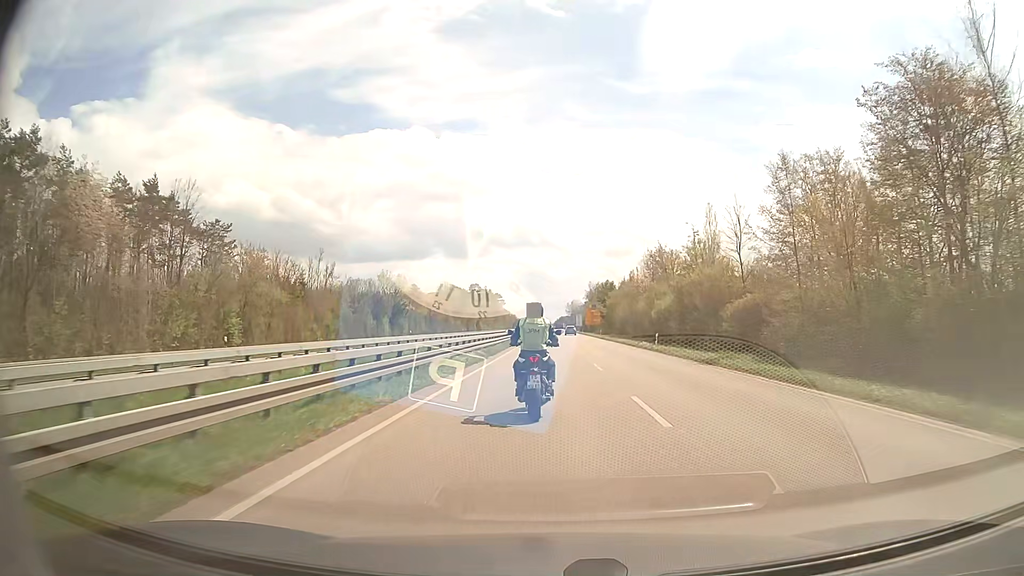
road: primary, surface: asphalt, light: Day
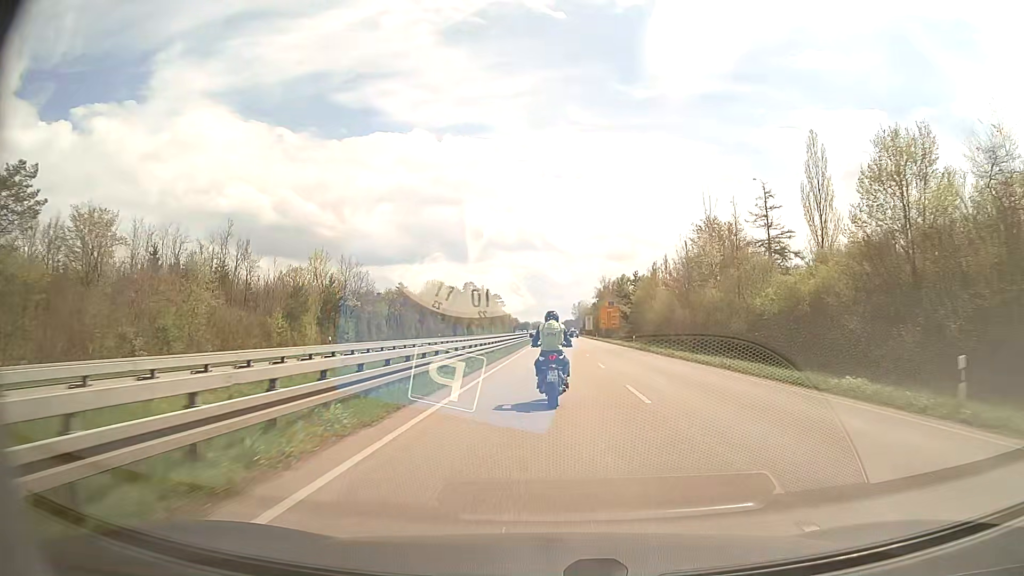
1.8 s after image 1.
(0.0, +32.7) m; 0°
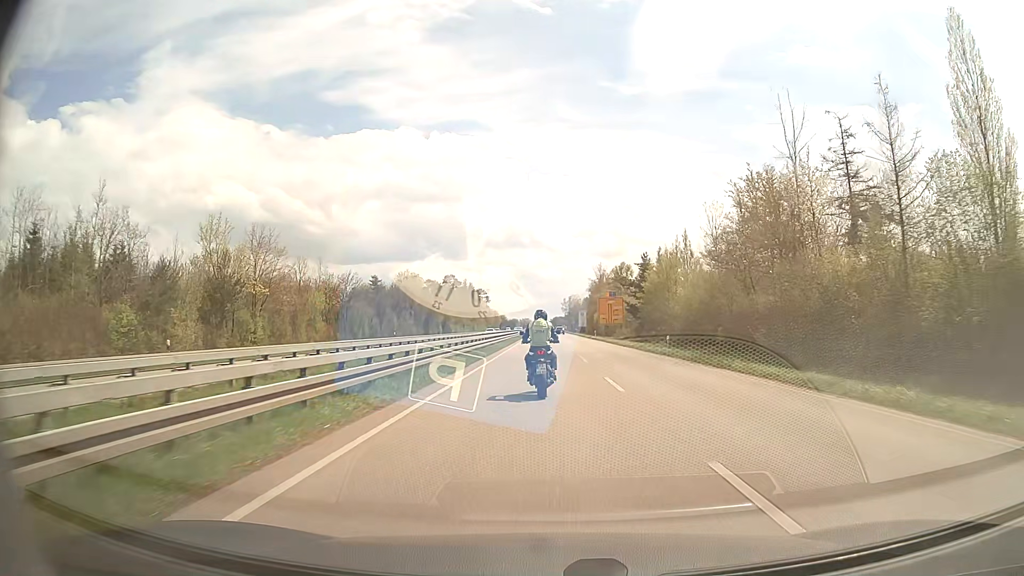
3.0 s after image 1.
(+0.3, +22.2) m; +1°
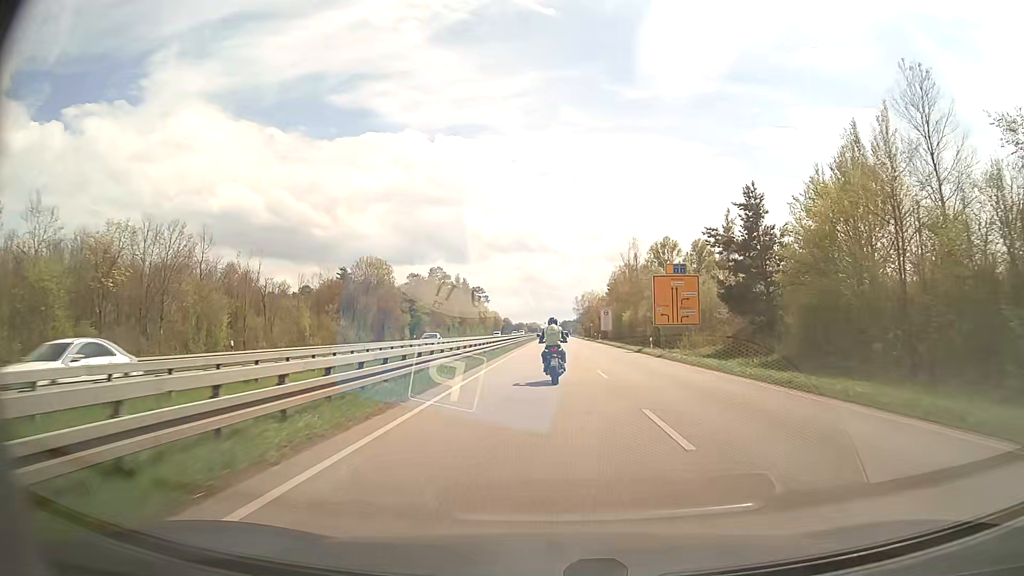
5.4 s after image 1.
(-0.3, +43.2) m; -1°
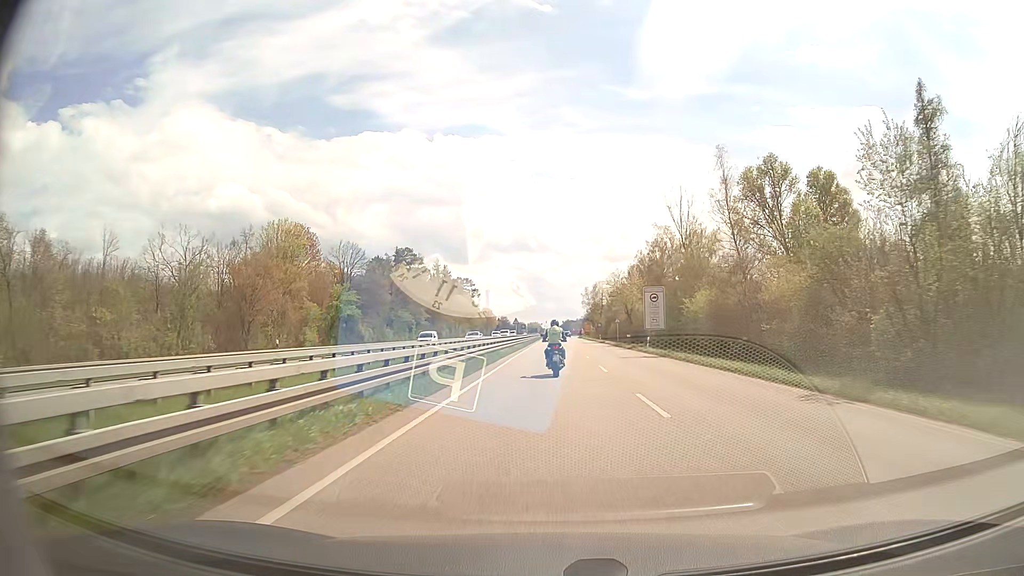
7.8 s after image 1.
(-0.1, +45.4) m; 0°
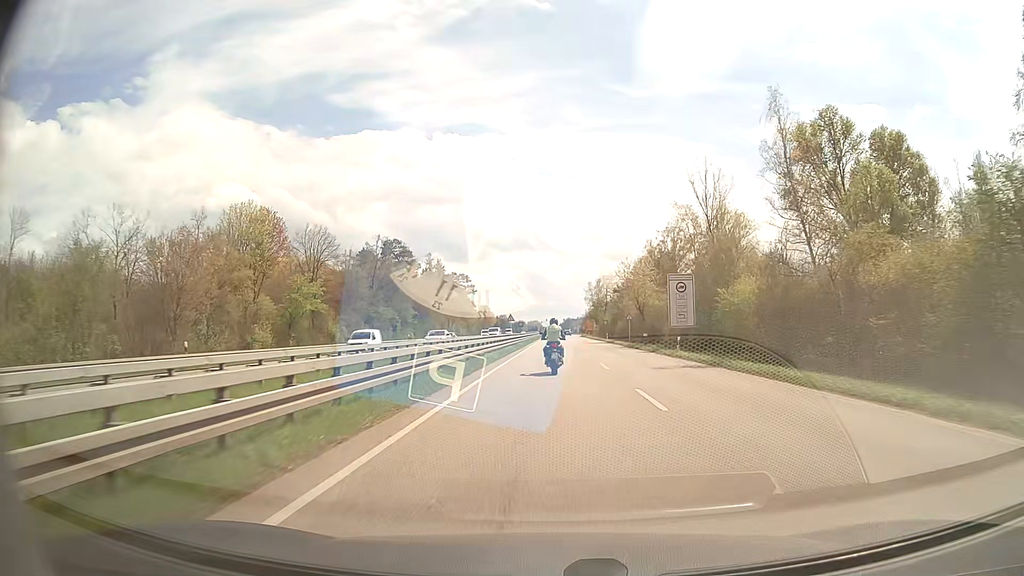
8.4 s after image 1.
(0.0, +11.6) m; 0°
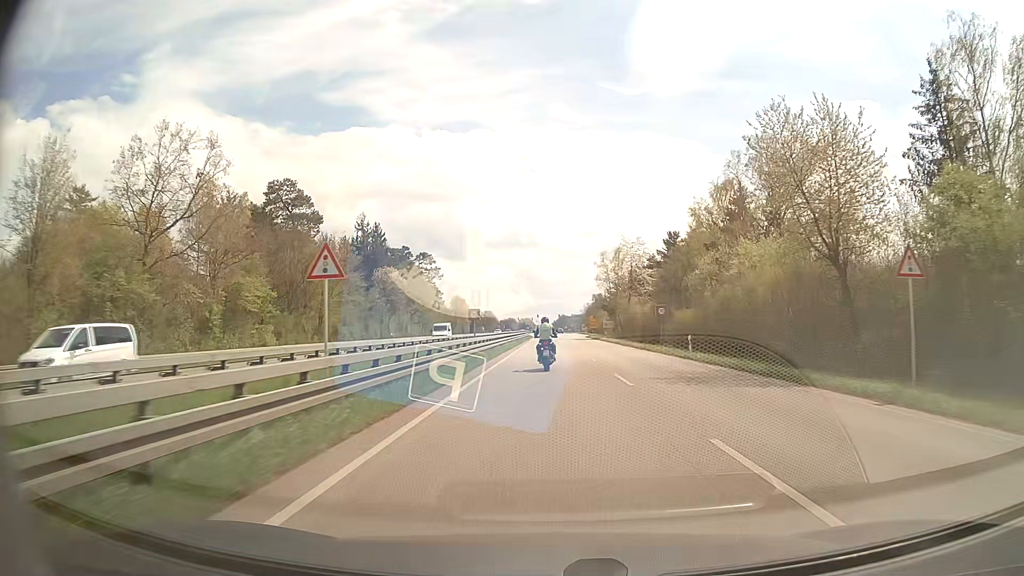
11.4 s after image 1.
(+0.3, +55.6) m; +1°
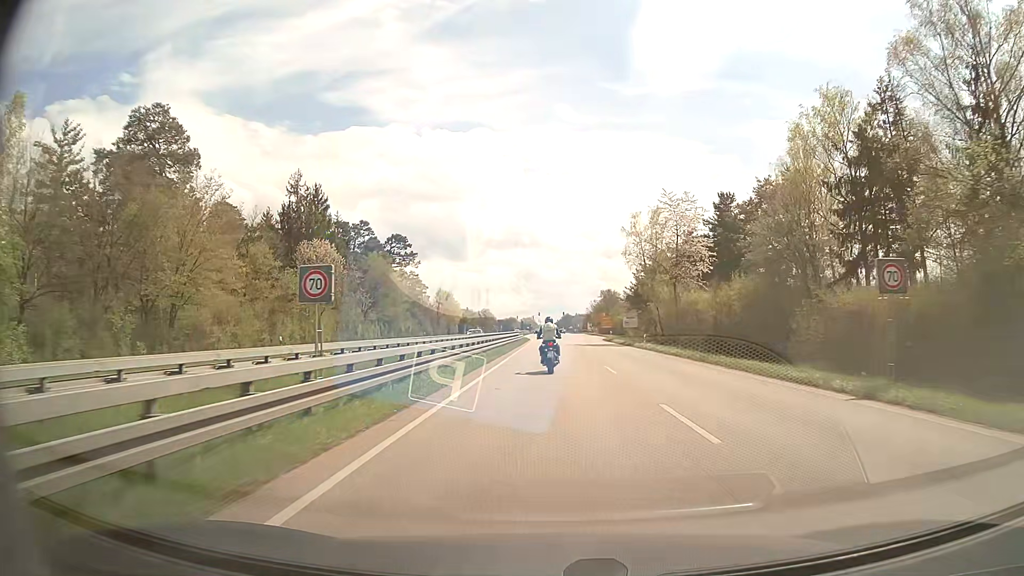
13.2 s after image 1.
(0.0, +32.1) m; 0°
(0, +10) (0, +20) (0, +30) (0, +40) (0, +50) (0, +60) (0, +70) (0, +80) (-1, +90) (-1, +100) m
